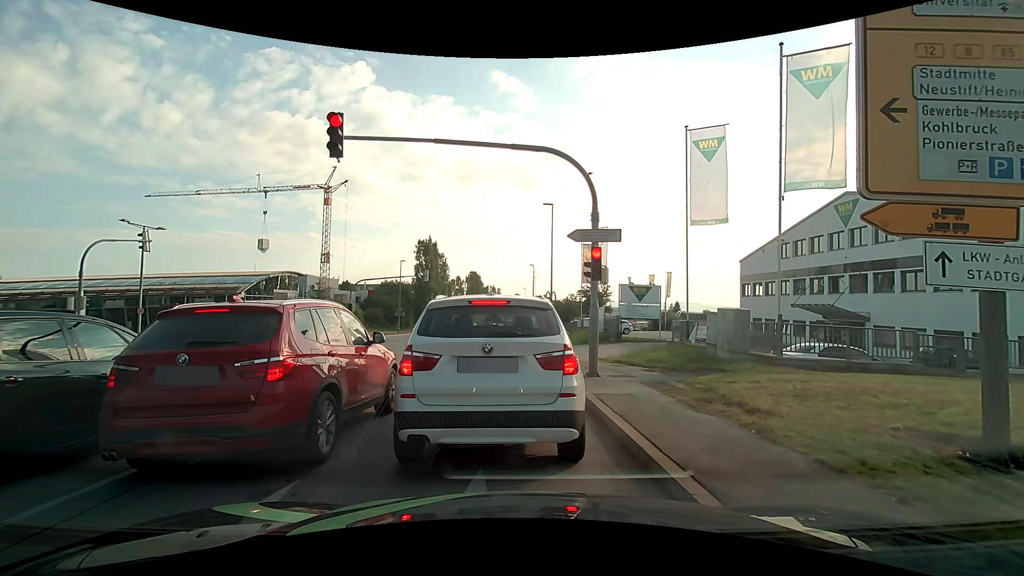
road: secondary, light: Day
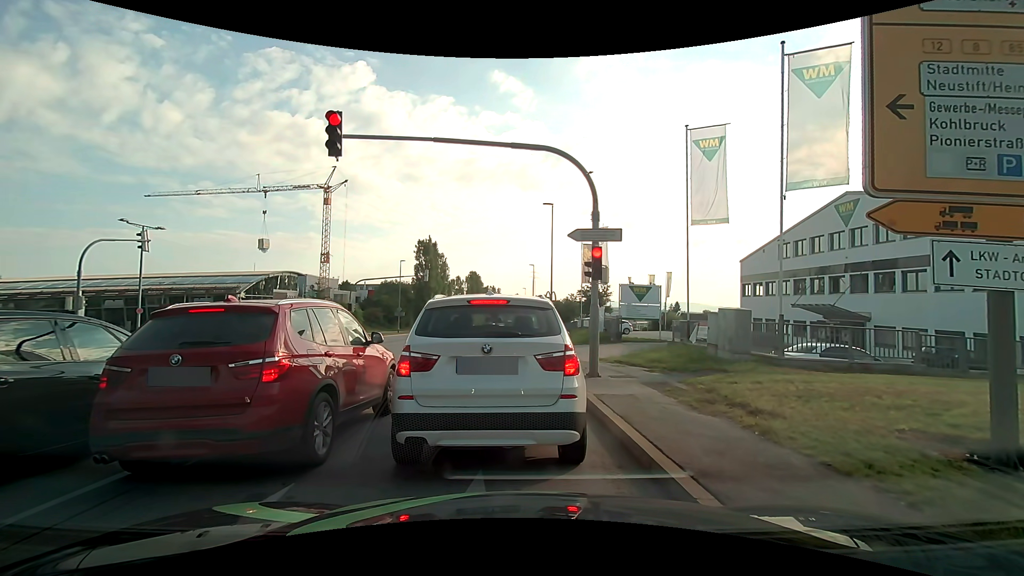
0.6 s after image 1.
(0.0, +0.1) m; 0°
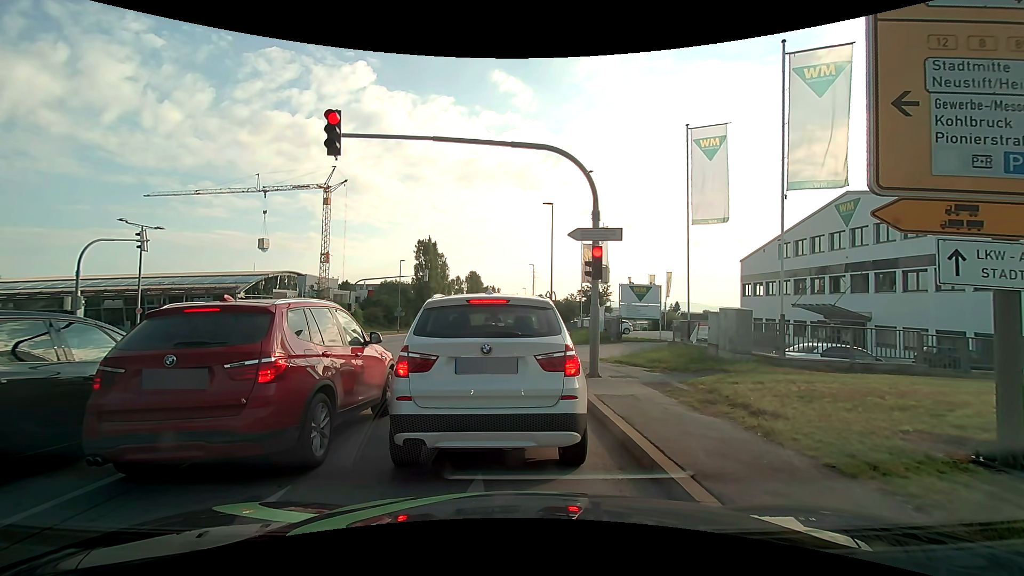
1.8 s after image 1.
(0.0, +0.1) m; 0°
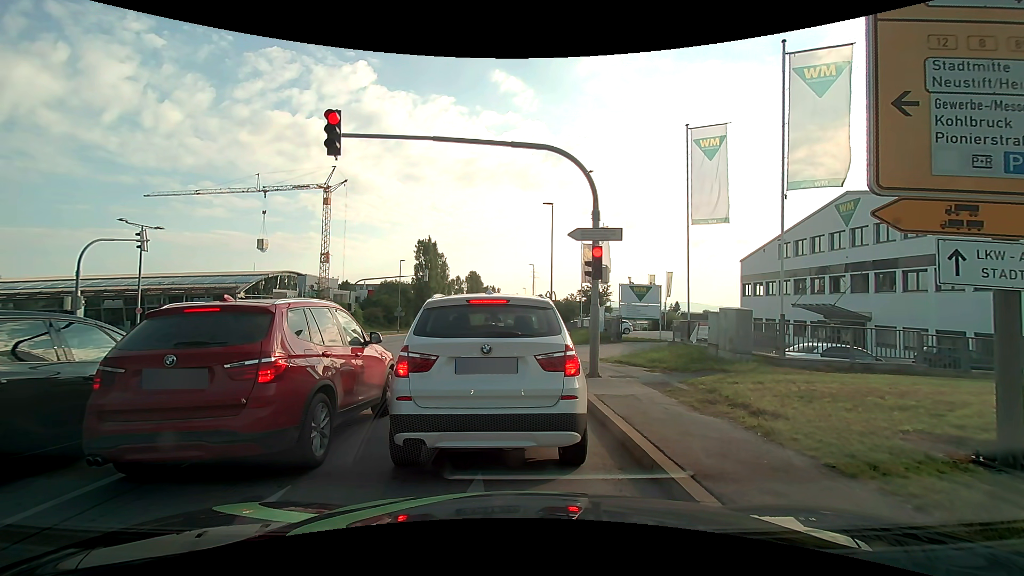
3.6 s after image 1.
(0.0, 0.0) m; 0°
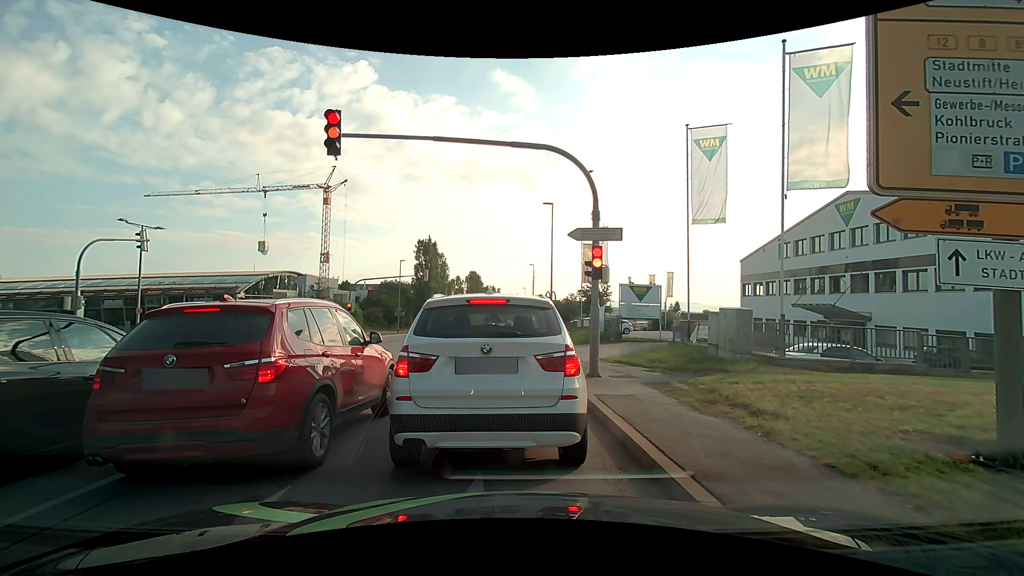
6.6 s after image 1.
(0.0, 0.0) m; 0°
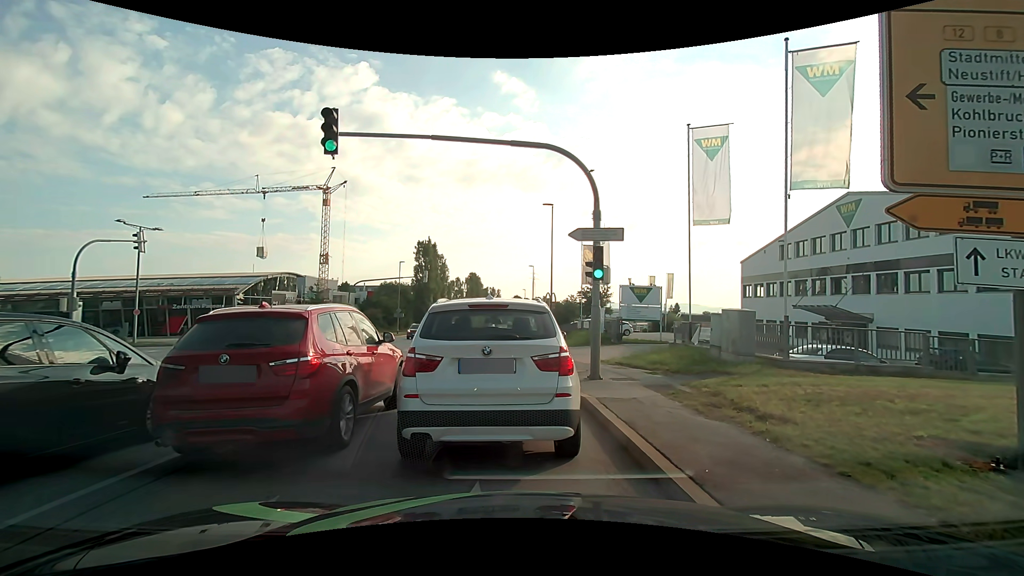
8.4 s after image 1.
(0.0, +0.2) m; 0°
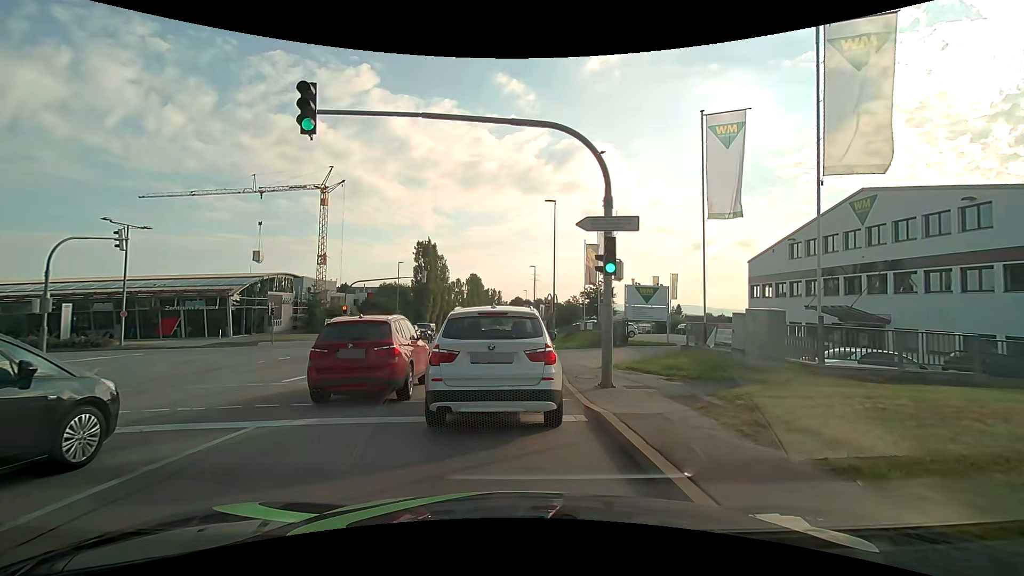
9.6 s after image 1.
(0.0, +1.6) m; -2°
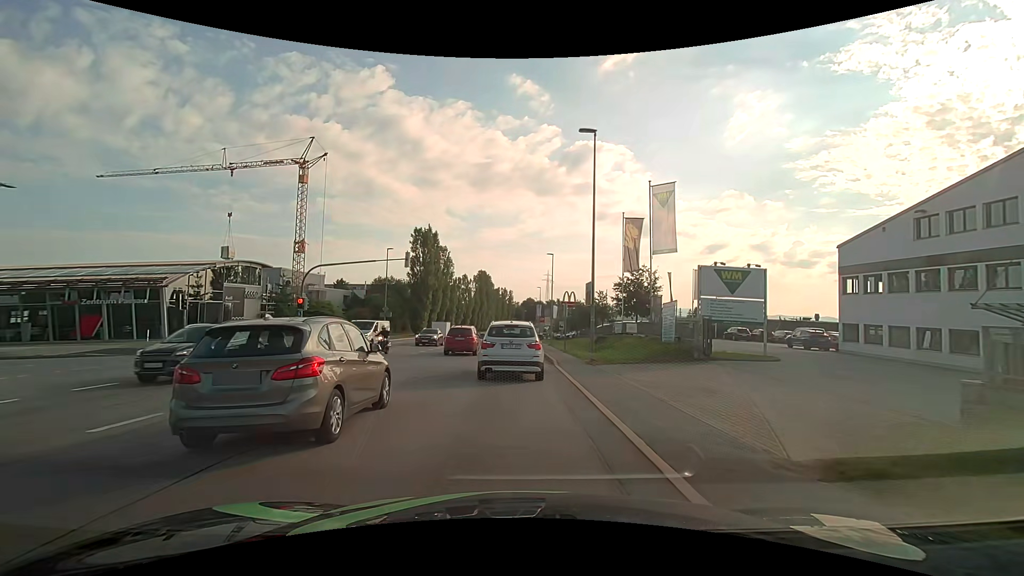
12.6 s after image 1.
(-0.1, +13.1) m; -1°
(0, +10) (0, +20) (0, +30) (+1, +40) (+1, +50) (+1, +60) (+1, +70) (+1, +80) (+1, +90) (+1, +100) m
